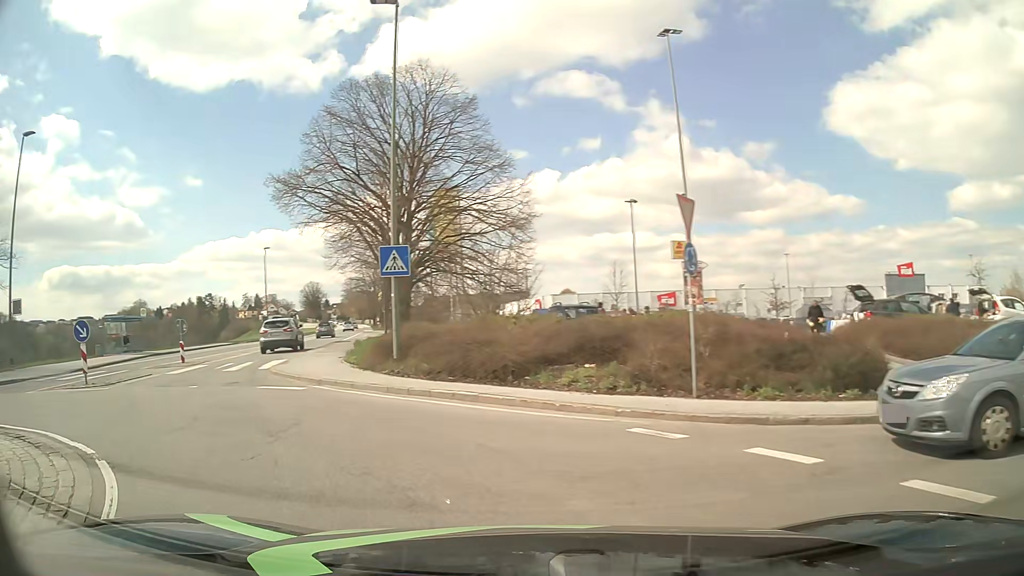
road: tertiary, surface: asphalt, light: Day
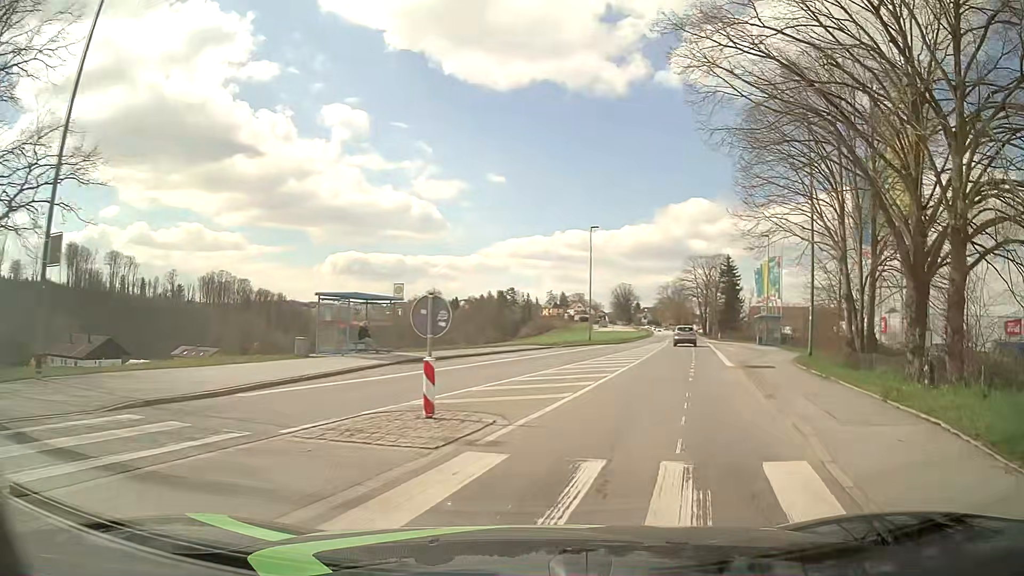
(-7.7, +16.1) m; -26°
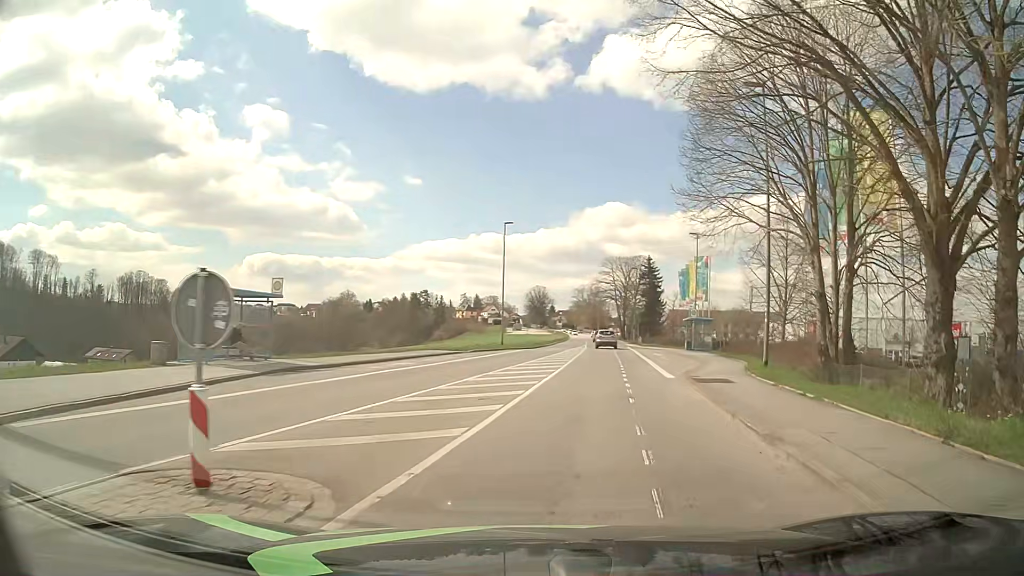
(+0.3, +4.5) m; +7°
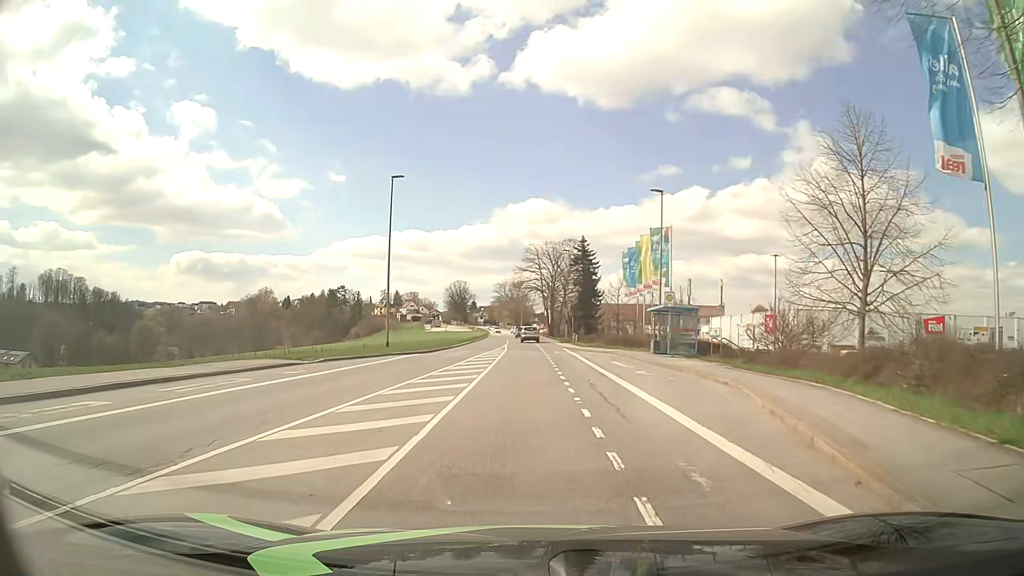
(+1.4, +16.8) m; +7°
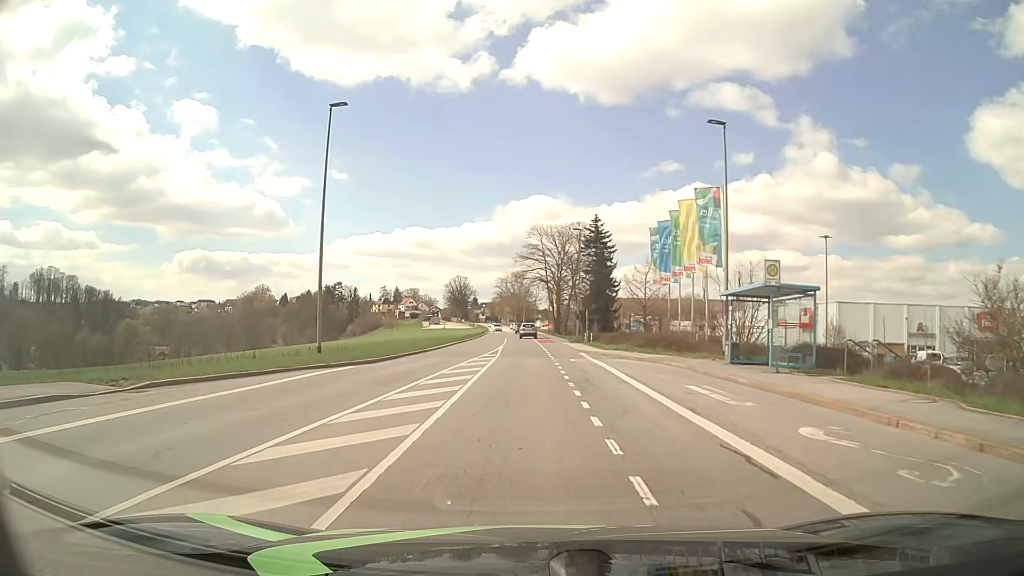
(0.0, +13.7) m; 0°
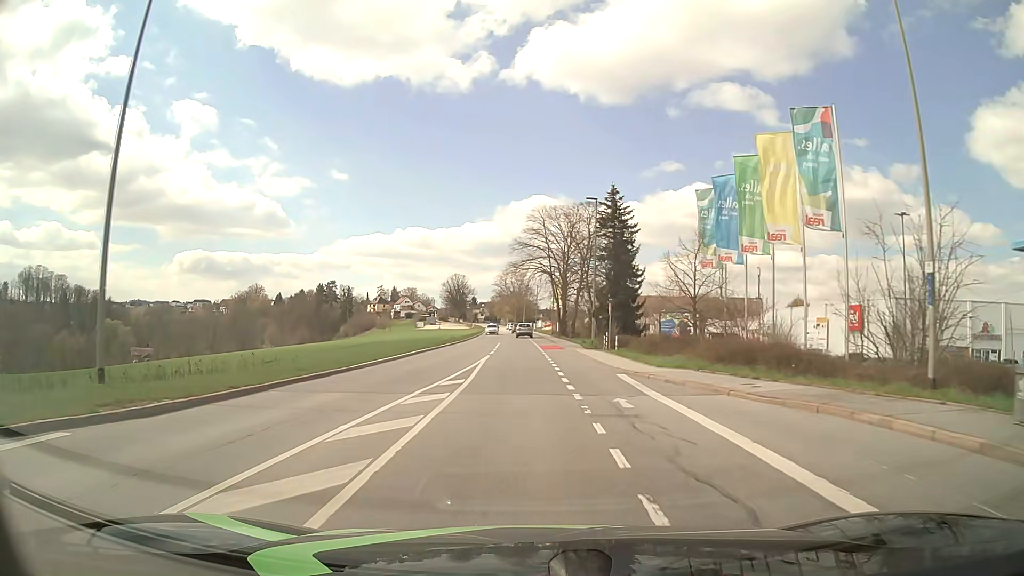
(0.0, +14.8) m; 0°
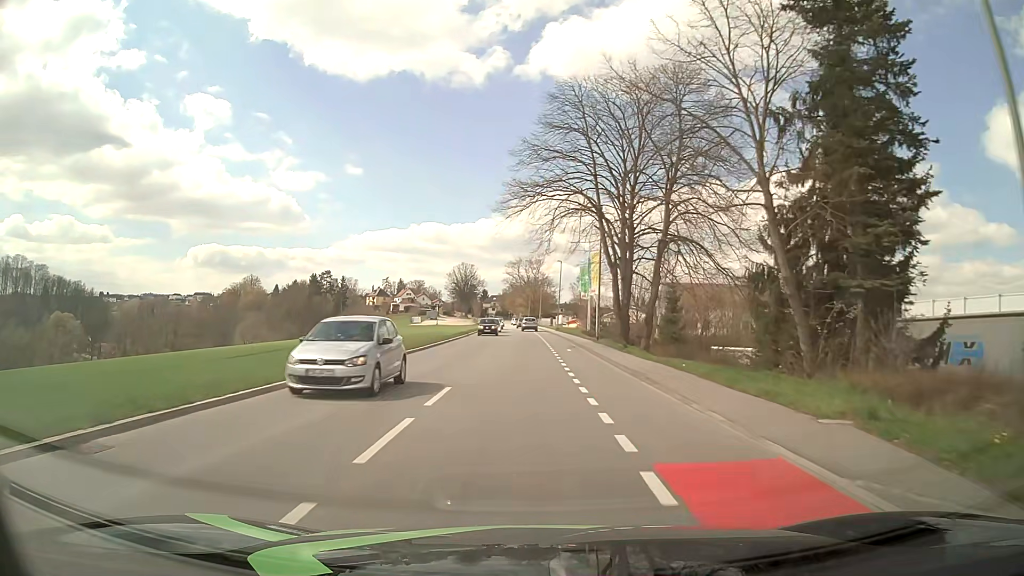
(-0.6, +39.7) m; -2°
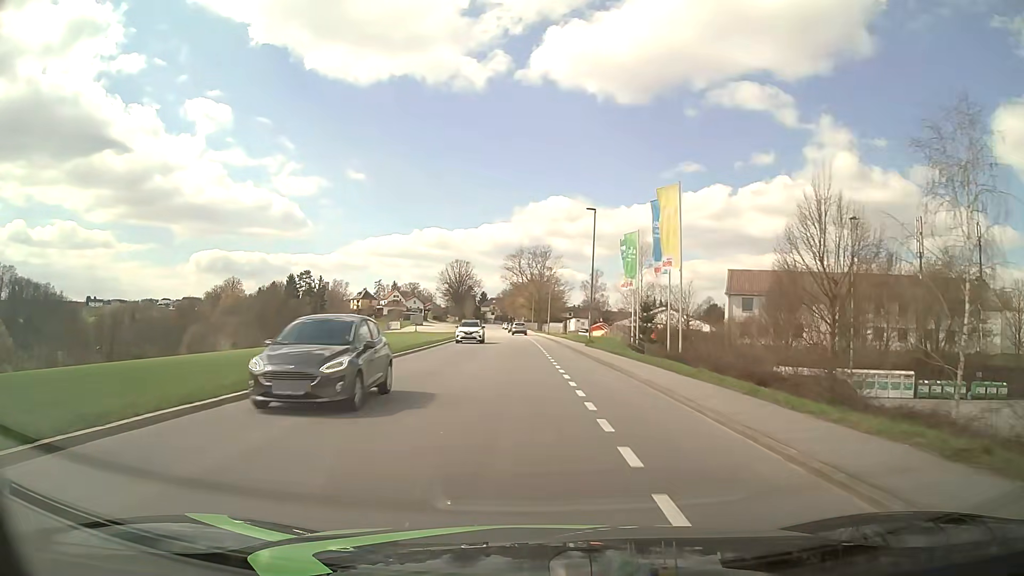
(0.0, +38.8) m; 0°
(0, +10) (0, +20) (0, +30) (-1, +40) (-1, +50) (-1, +60) (-2, +70) (-2, +80) (-3, +90) (-4, +100) m
